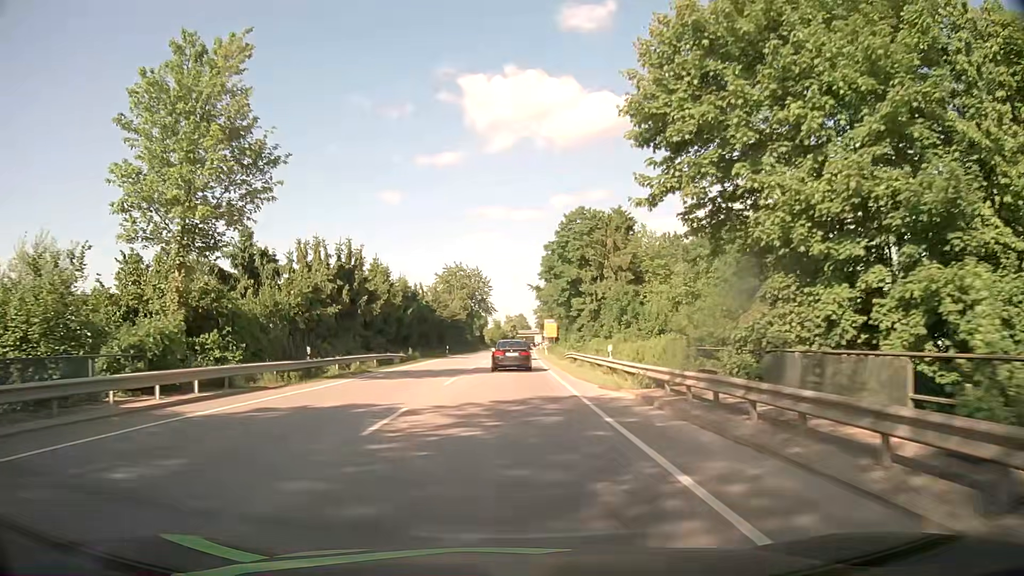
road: primary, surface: asphalt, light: Day
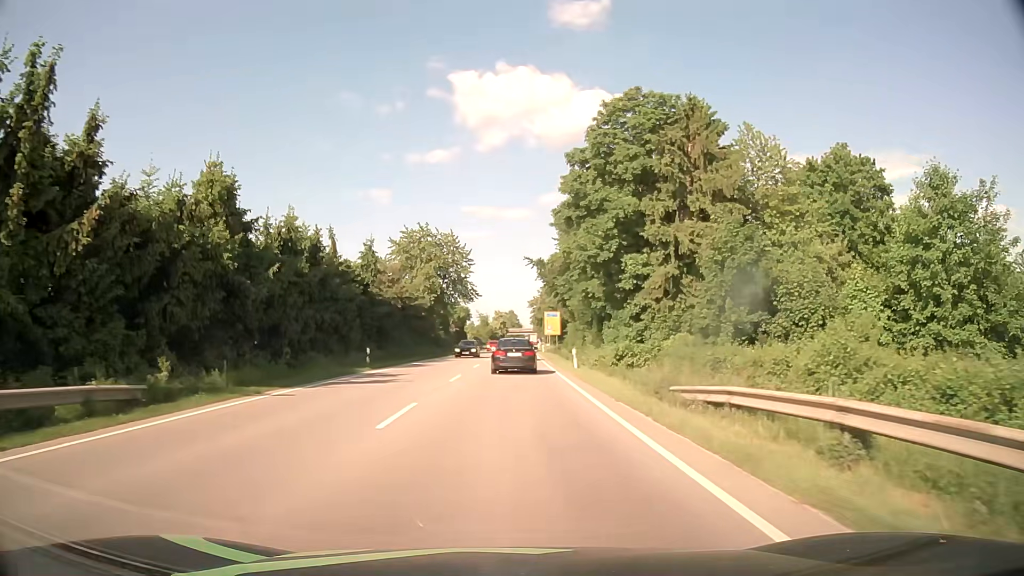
(0.0, +35.1) m; +1°
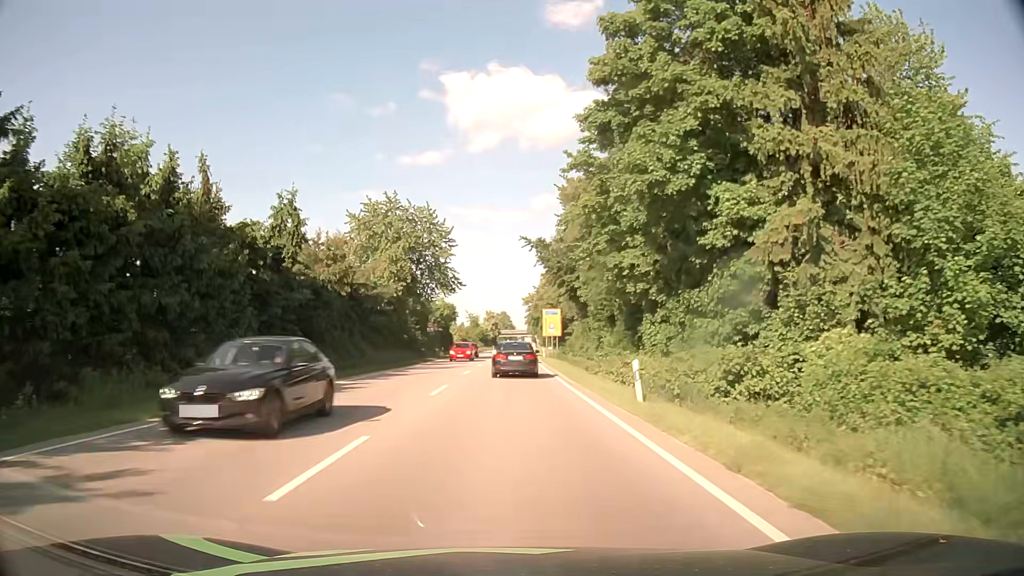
(+0.1, +16.5) m; +1°
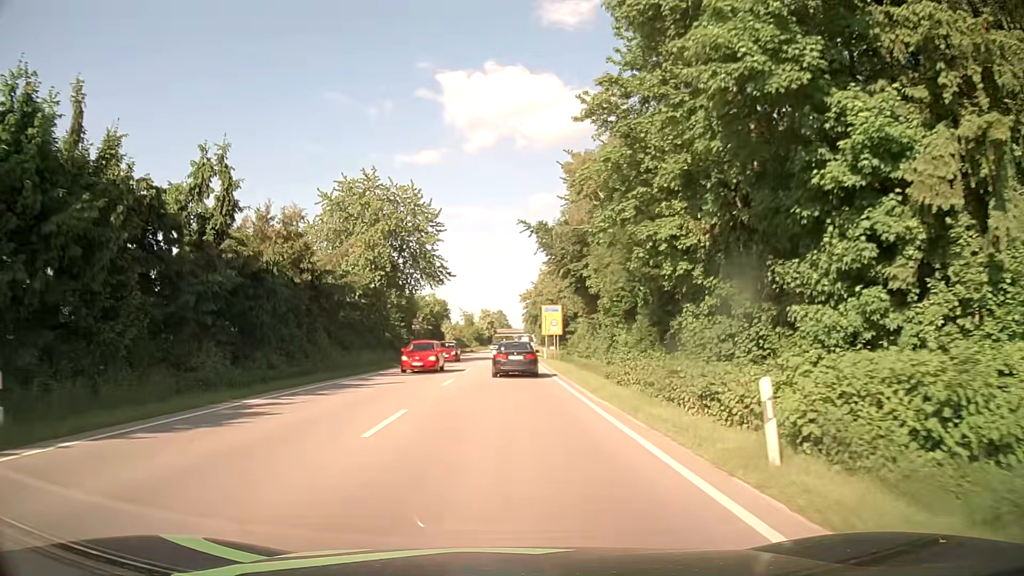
(0.0, +7.9) m; 0°
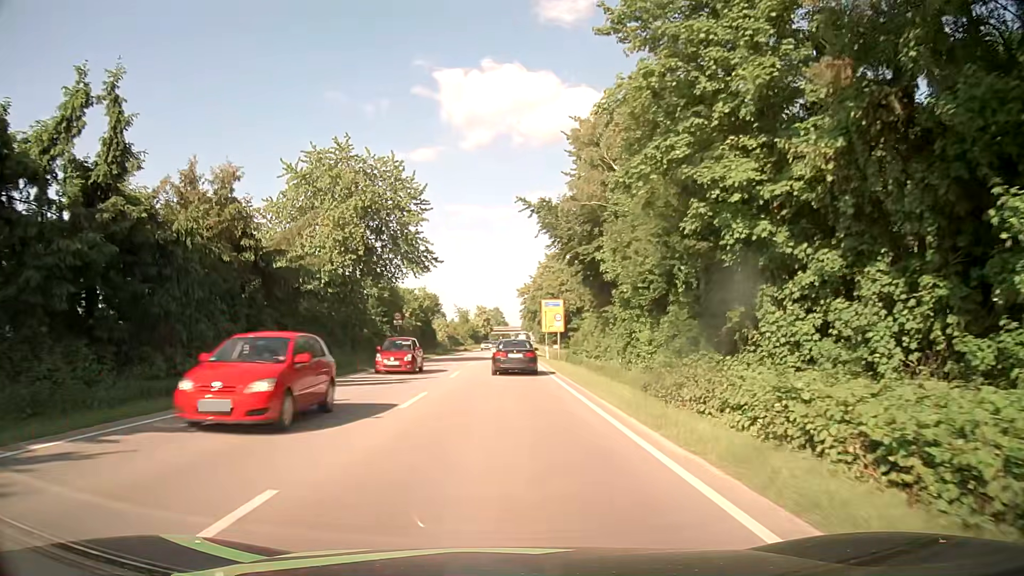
(0.0, +7.7) m; 0°
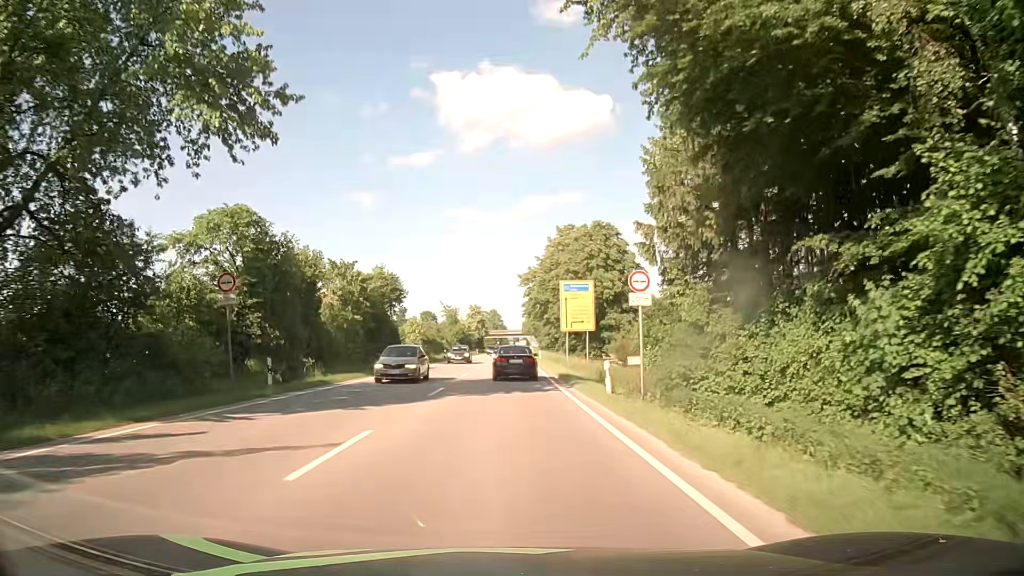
(+0.4, +30.5) m; +1°
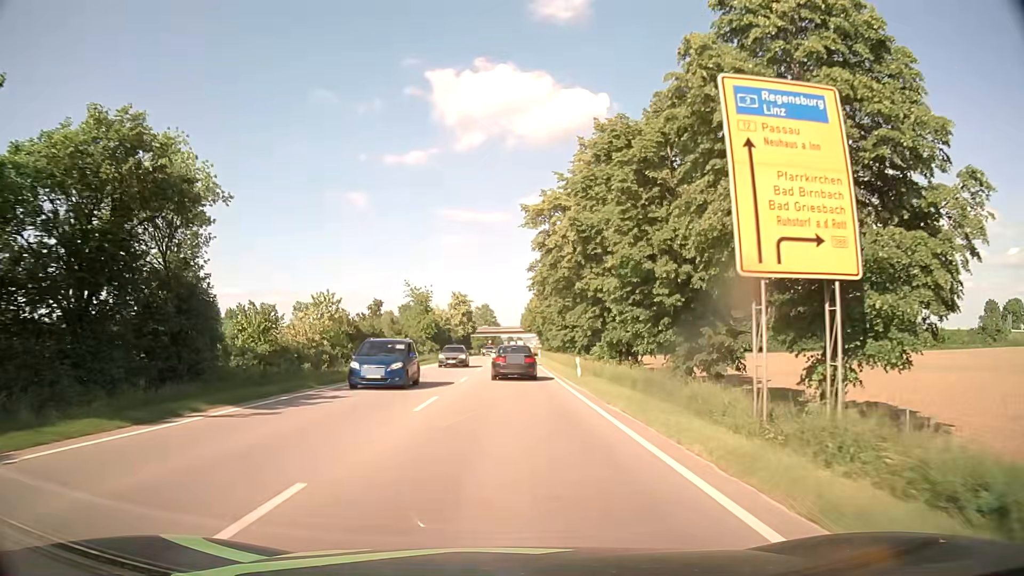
(0.0, +40.3) m; 0°
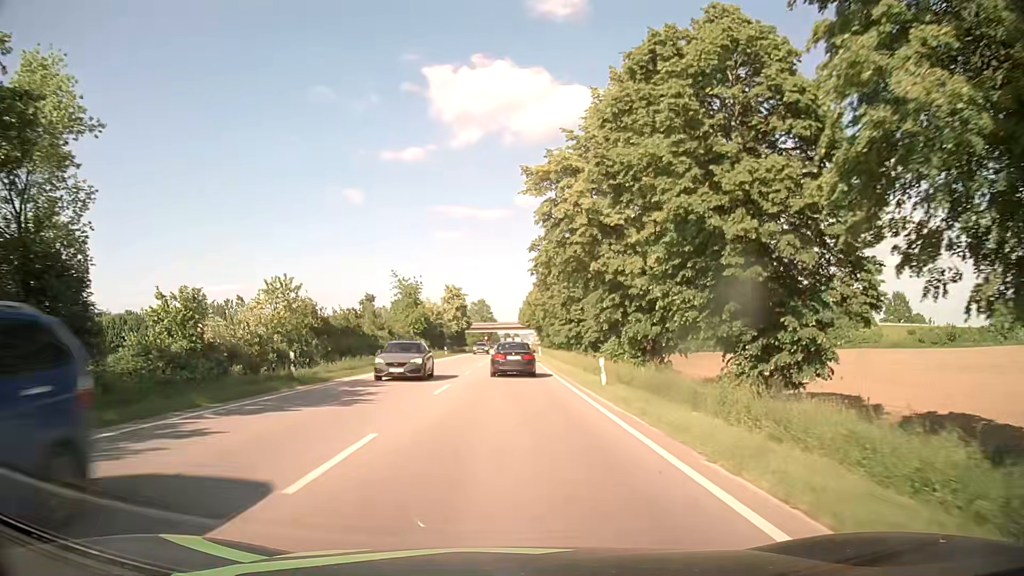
(0.0, +8.2) m; 0°
(0, +10) (0, +20) (0, +30) (0, +40) (0, +50) (+1, +60) (+1, +70) (+1, +80) (+1, +90) (+1, +100) m
